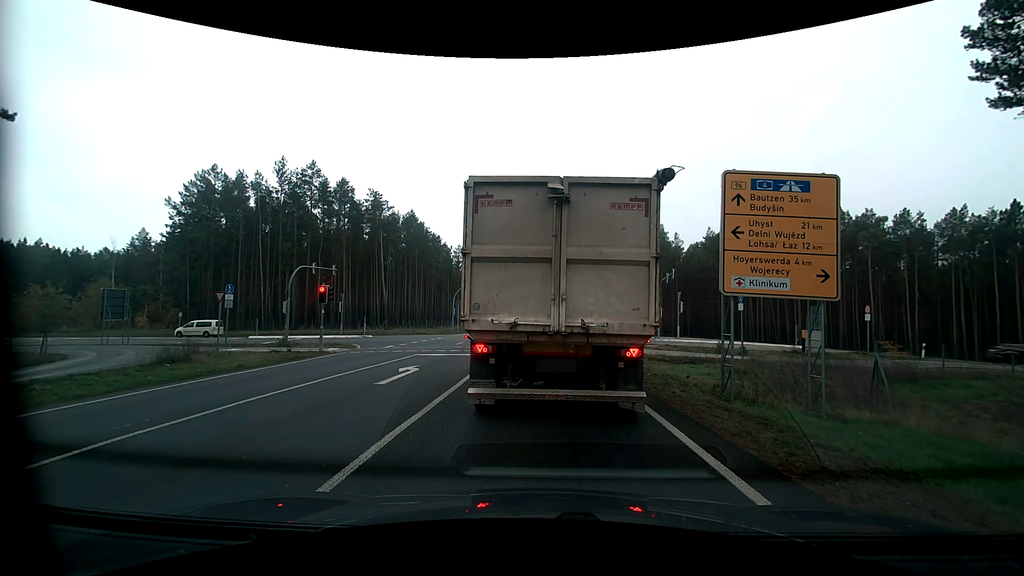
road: primary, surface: asphalt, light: Day
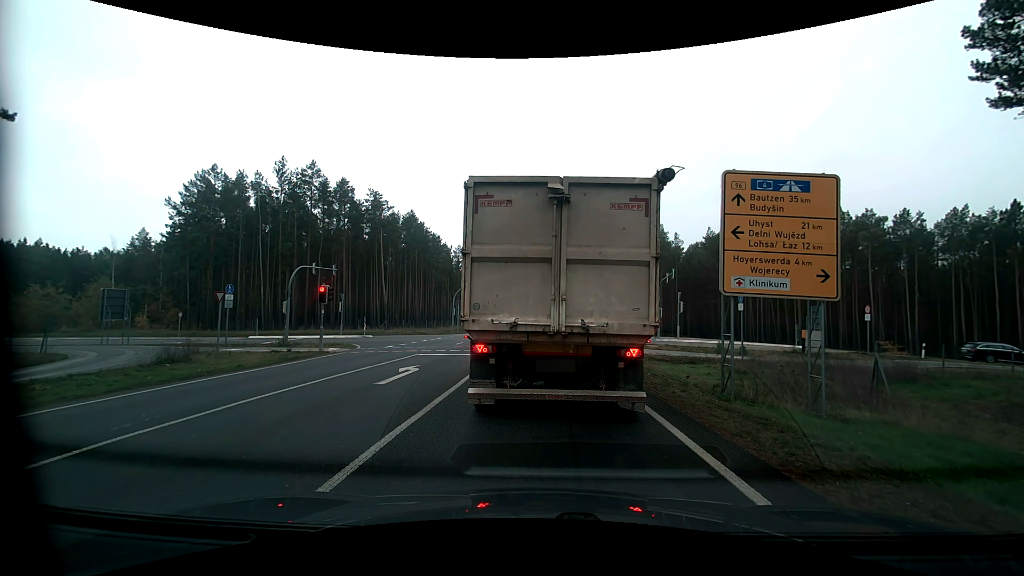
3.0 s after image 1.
(0.0, 0.0) m; 0°
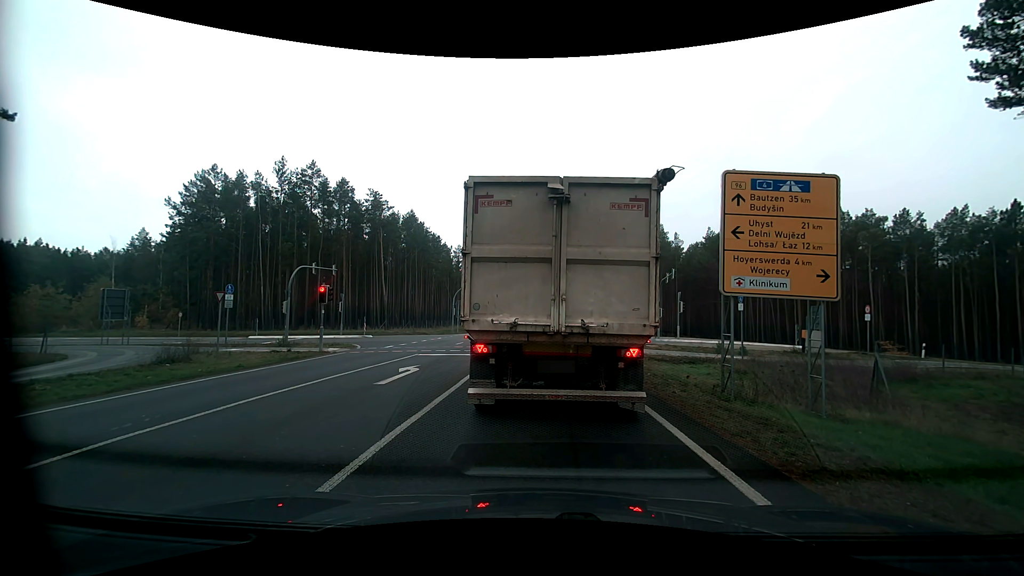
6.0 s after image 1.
(0.0, 0.0) m; 0°
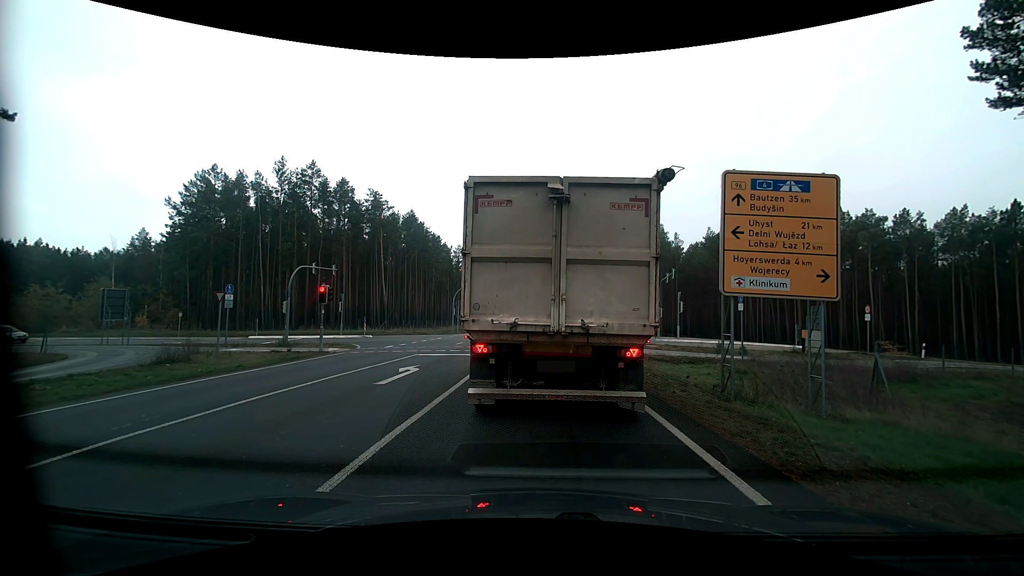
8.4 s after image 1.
(0.0, 0.0) m; 0°
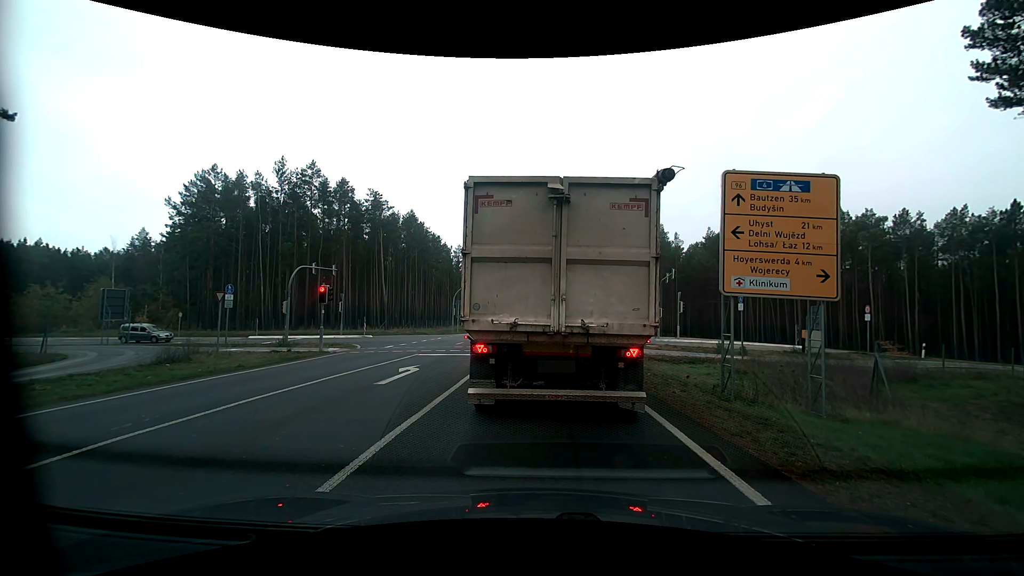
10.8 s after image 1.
(0.0, 0.0) m; 0°
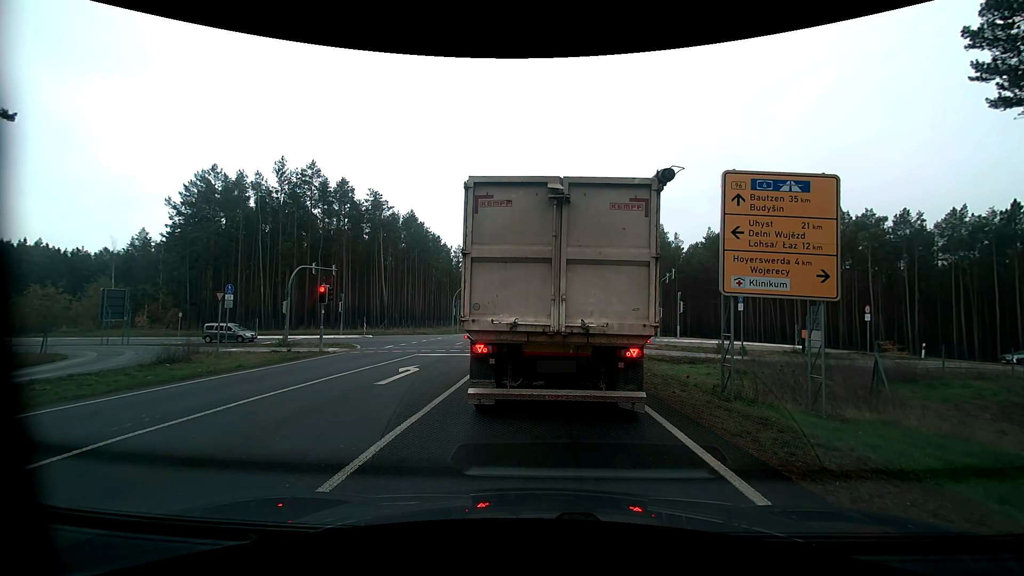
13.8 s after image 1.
(0.0, 0.0) m; 0°
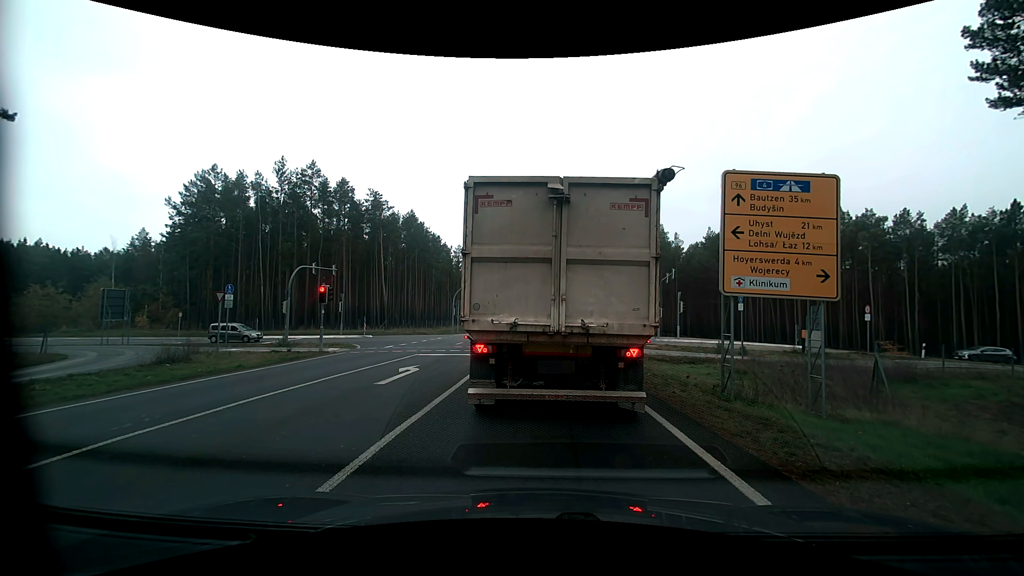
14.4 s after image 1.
(0.0, 0.0) m; 0°
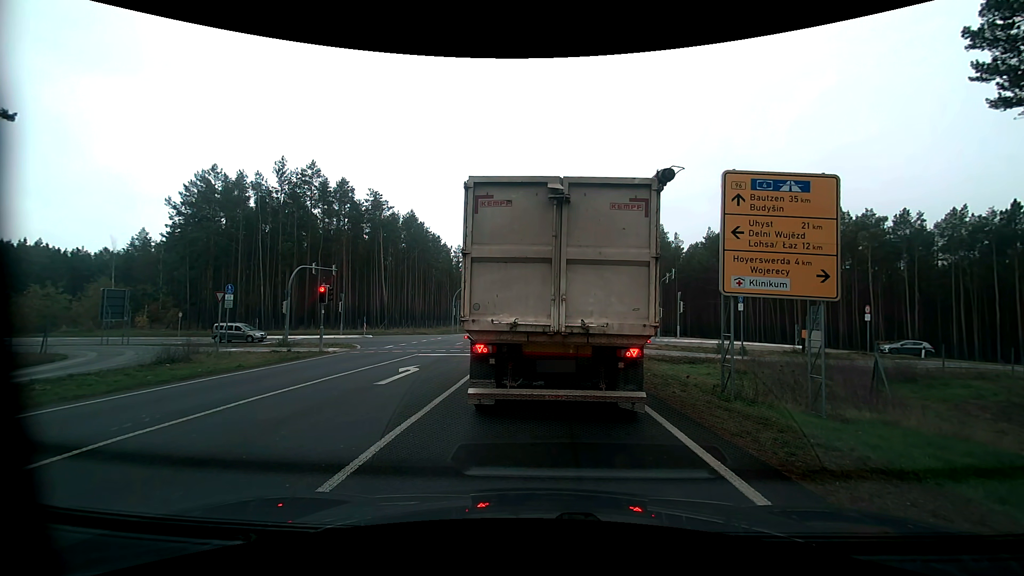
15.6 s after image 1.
(0.0, 0.0) m; 0°
(0, +10) (+1, +20) (+2, +30) (+8, +38) (+17, +41) (+27, +40) (+37, +39) (+47, +38) (+57, +36) (+67, +34) m
